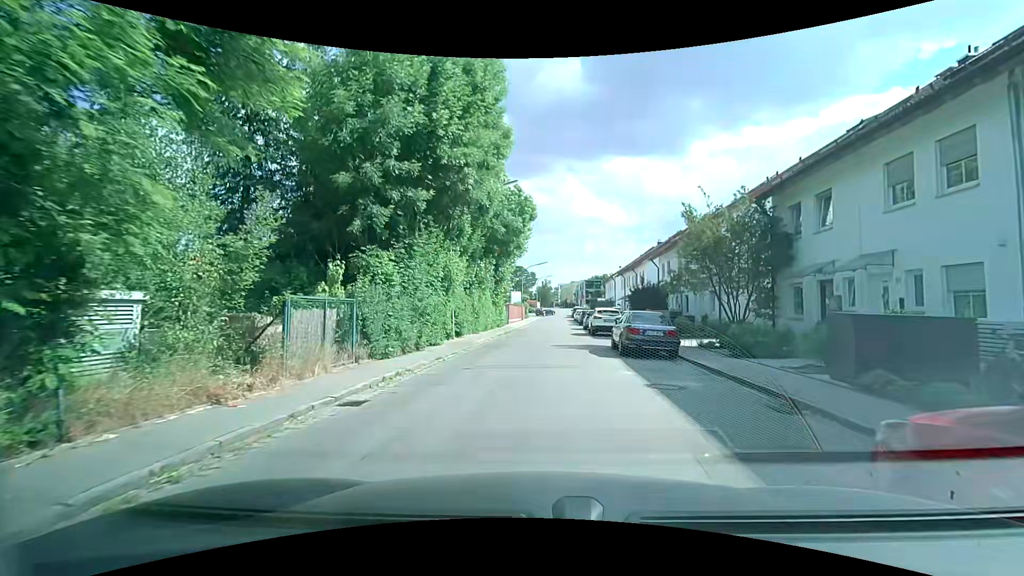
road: residential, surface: asphalt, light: Day
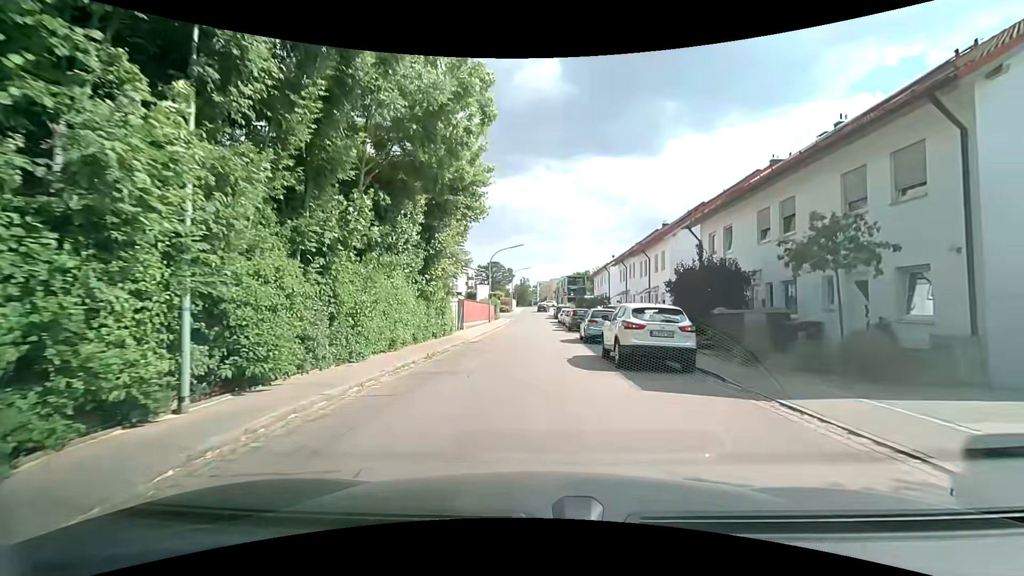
(+0.4, +16.4) m; +2°
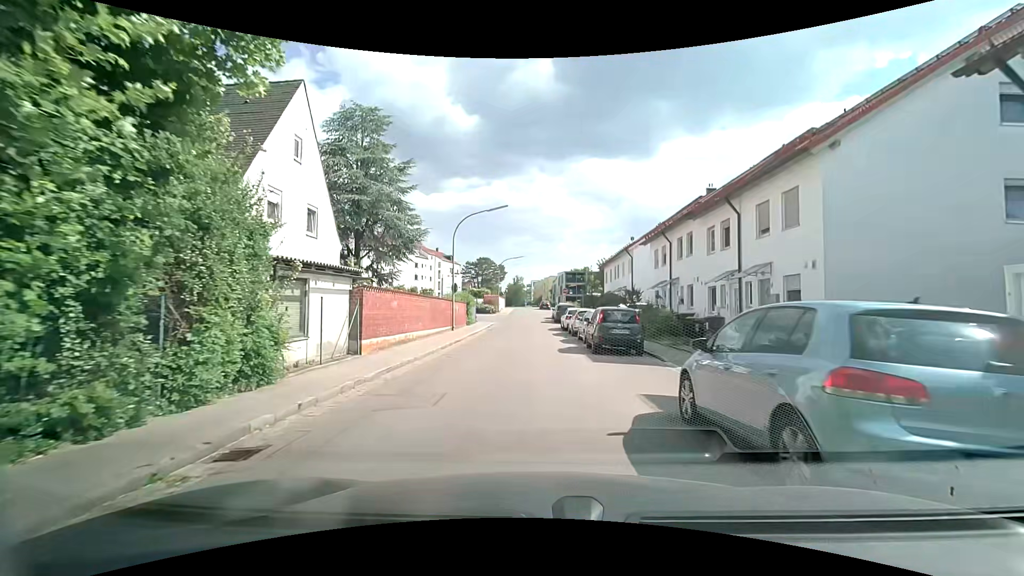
(+0.2, +17.7) m; +2°
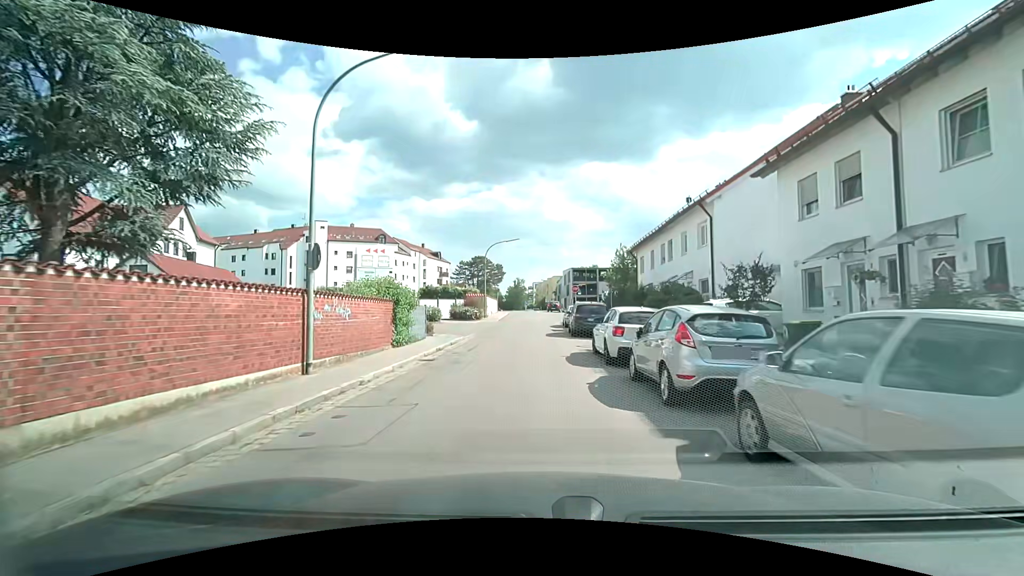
(-0.3, +18.9) m; -1°
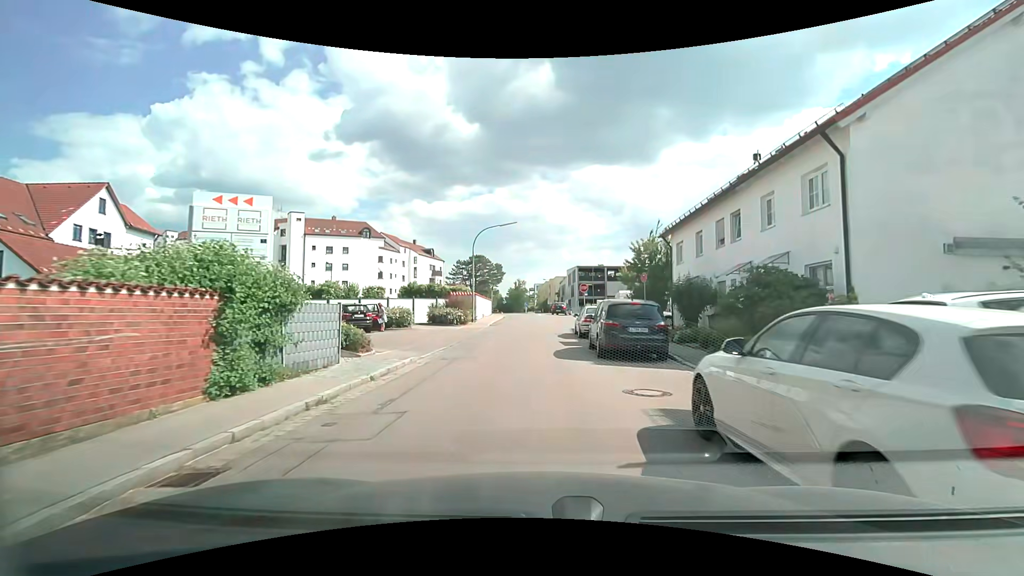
(0.0, +9.8) m; -1°
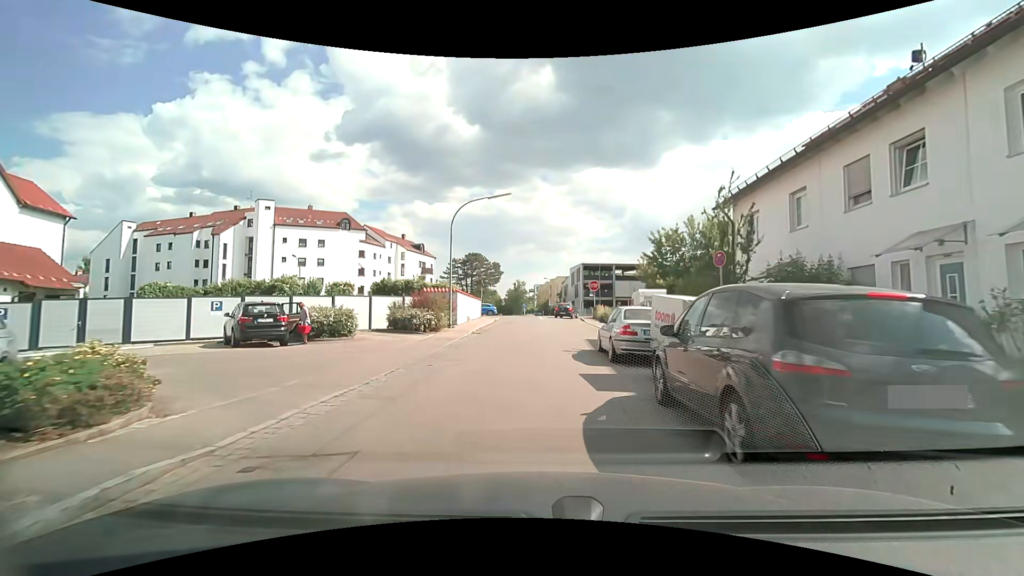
(+0.2, +9.5) m; +1°
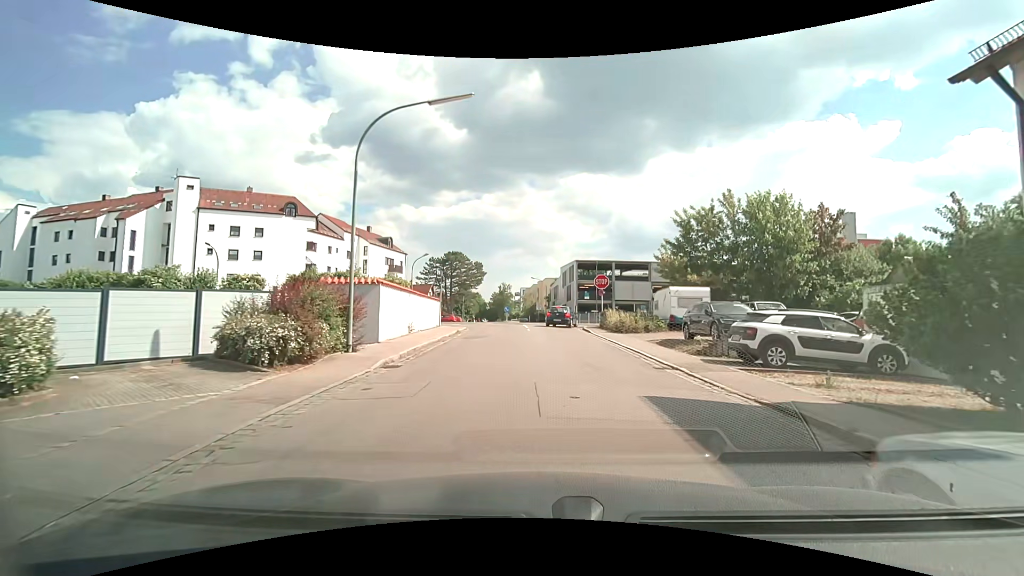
(0.0, +12.9) m; +1°
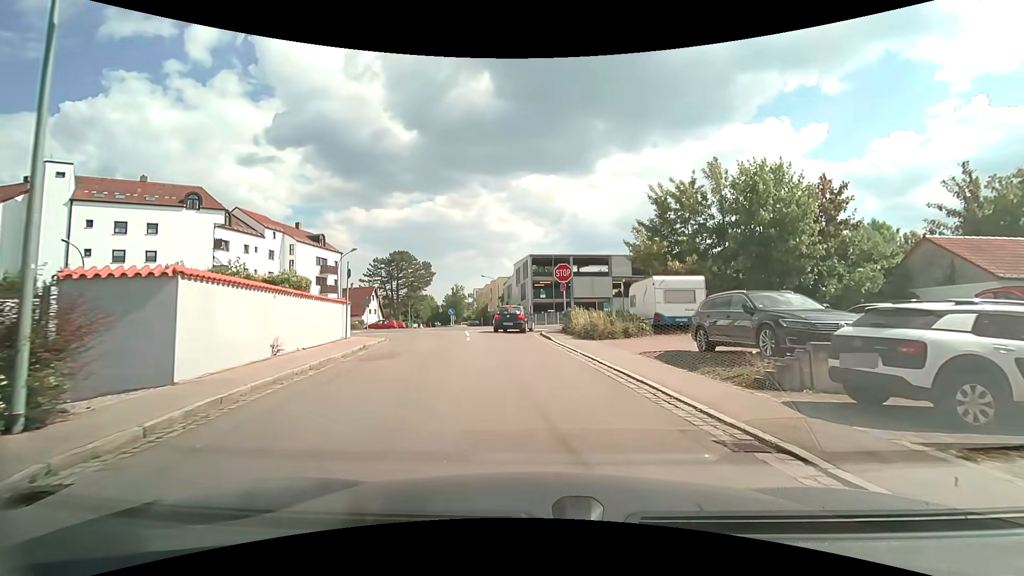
(+0.4, +7.3) m; +5°
